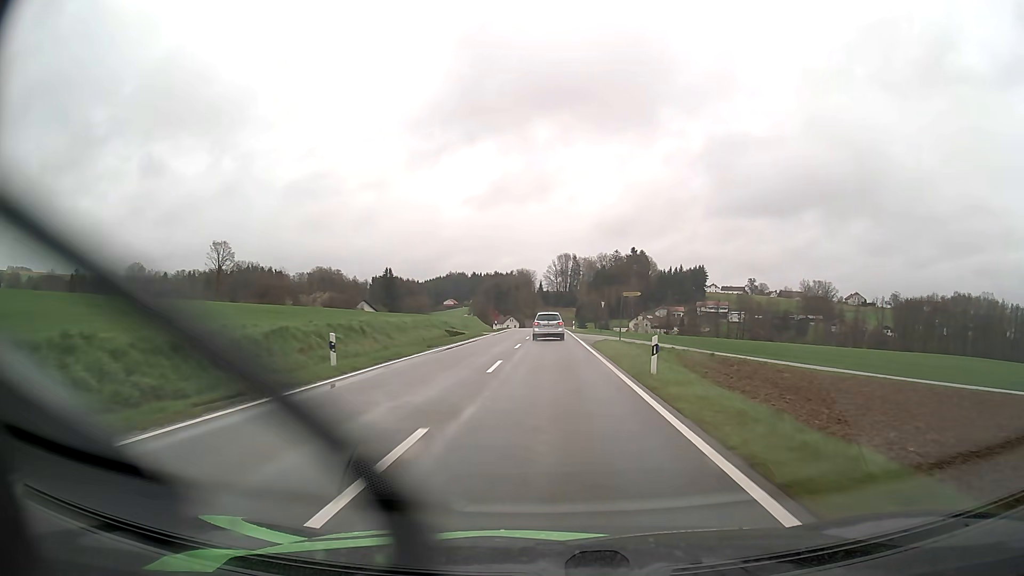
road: tertiary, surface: asphalt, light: Day
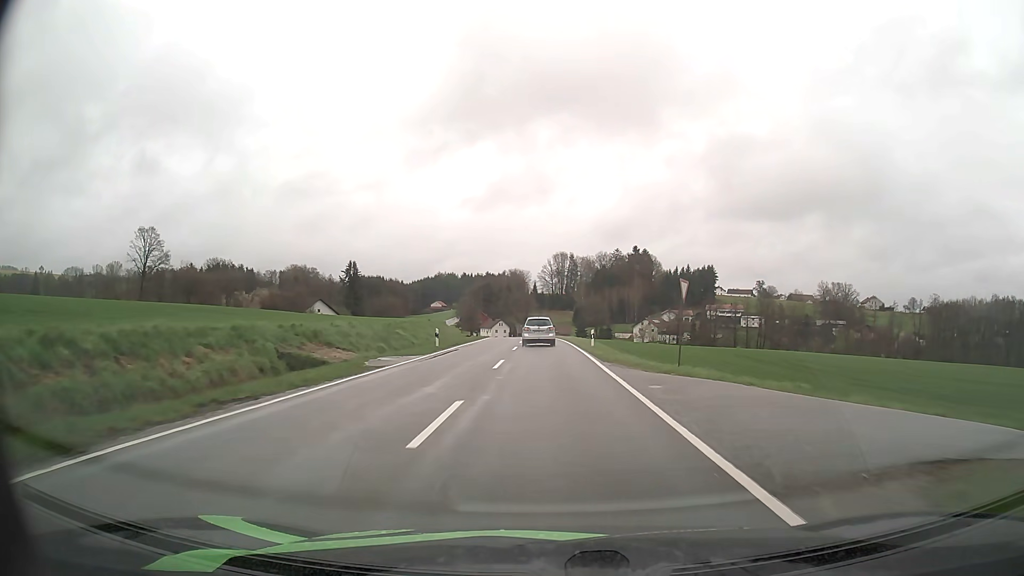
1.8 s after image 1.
(0.0, +33.9) m; 0°
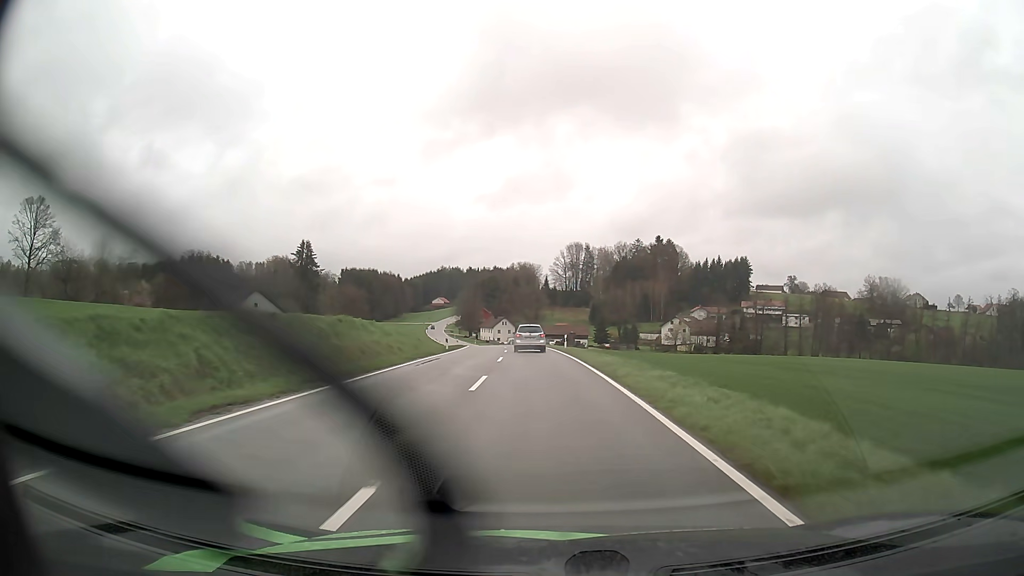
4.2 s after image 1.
(-0.3, +42.5) m; -1°
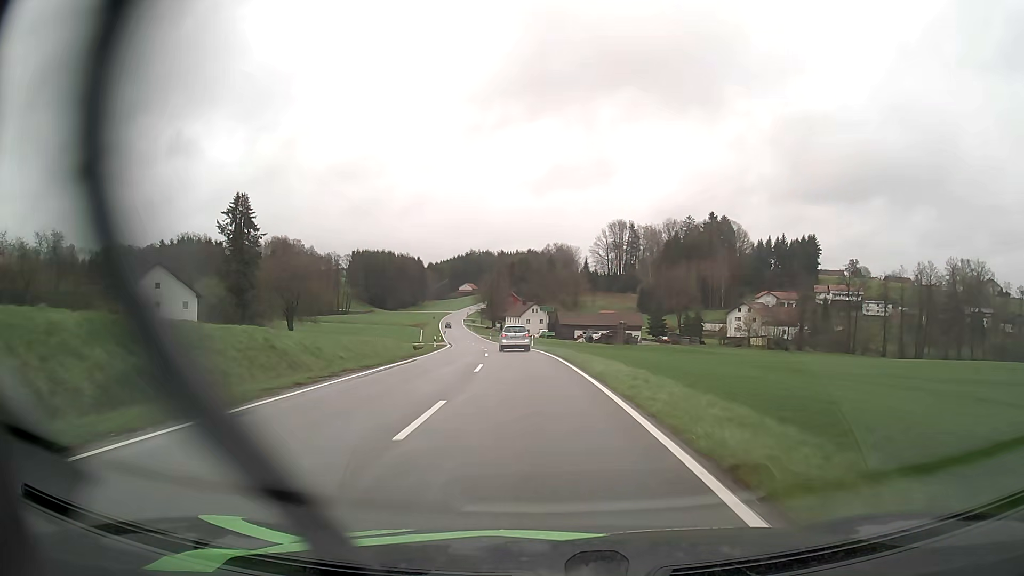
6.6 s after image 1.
(-0.9, +43.5) m; -3°
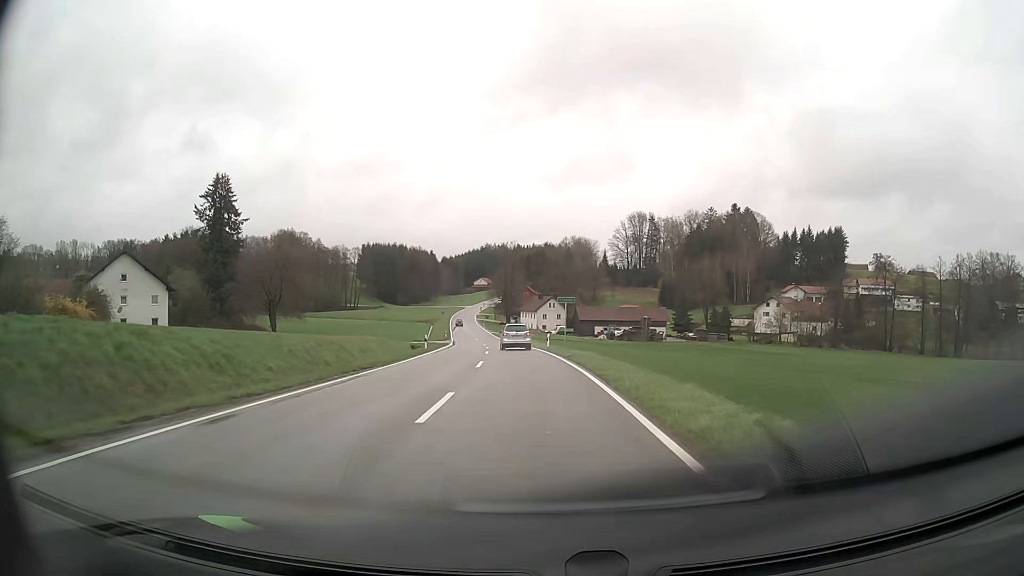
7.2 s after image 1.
(-0.1, +11.0) m; -1°
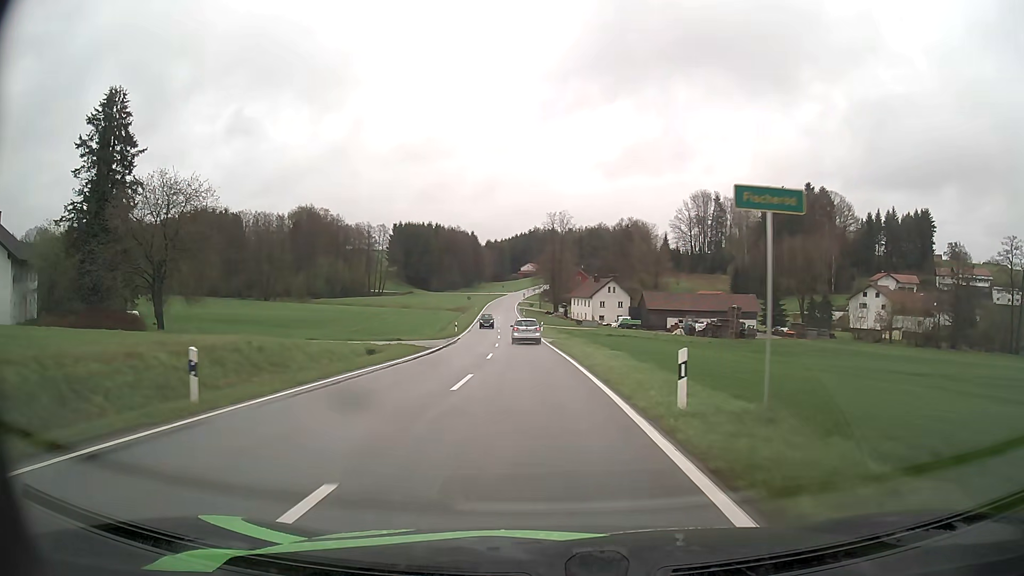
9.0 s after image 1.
(-1.2, +32.8) m; -4°
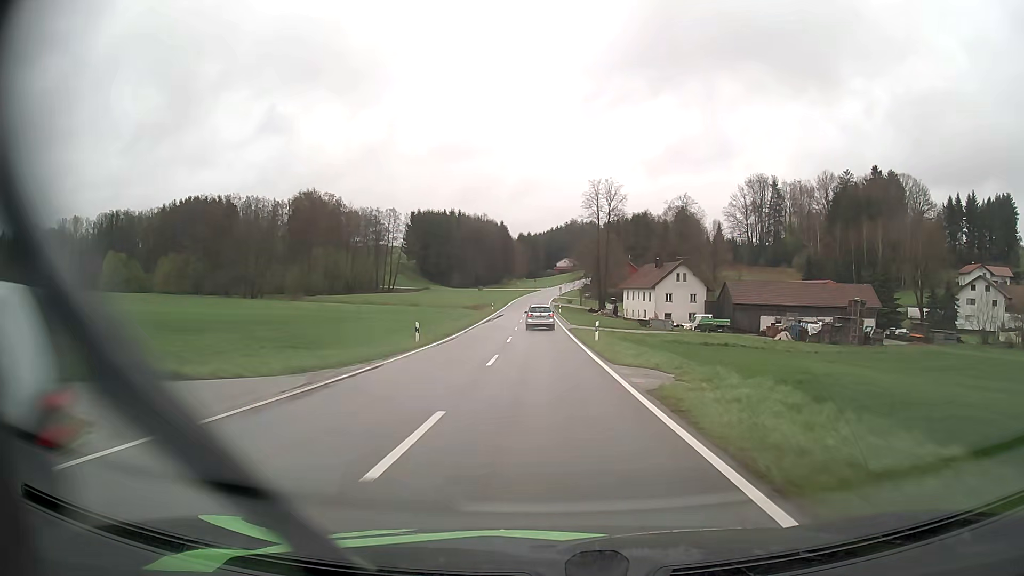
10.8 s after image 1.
(-1.1, +32.4) m; -3°
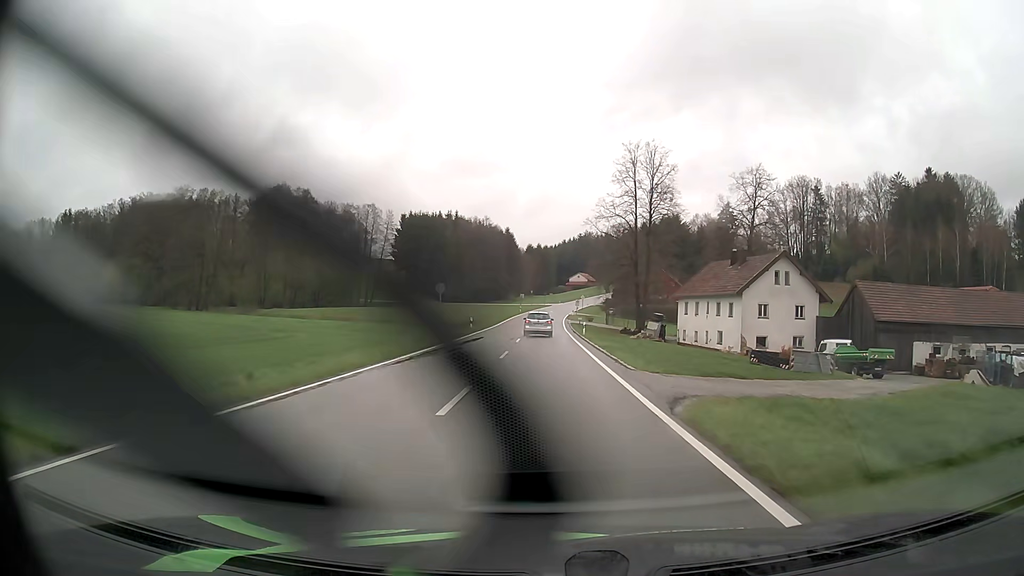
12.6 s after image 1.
(-0.5, +33.3) m; -1°
(0, +10) (0, +20) (0, +30) (0, +40) (0, +50) (0, +60) (0, +70) (0, +80) (+1, +90) (+1, +100) m
